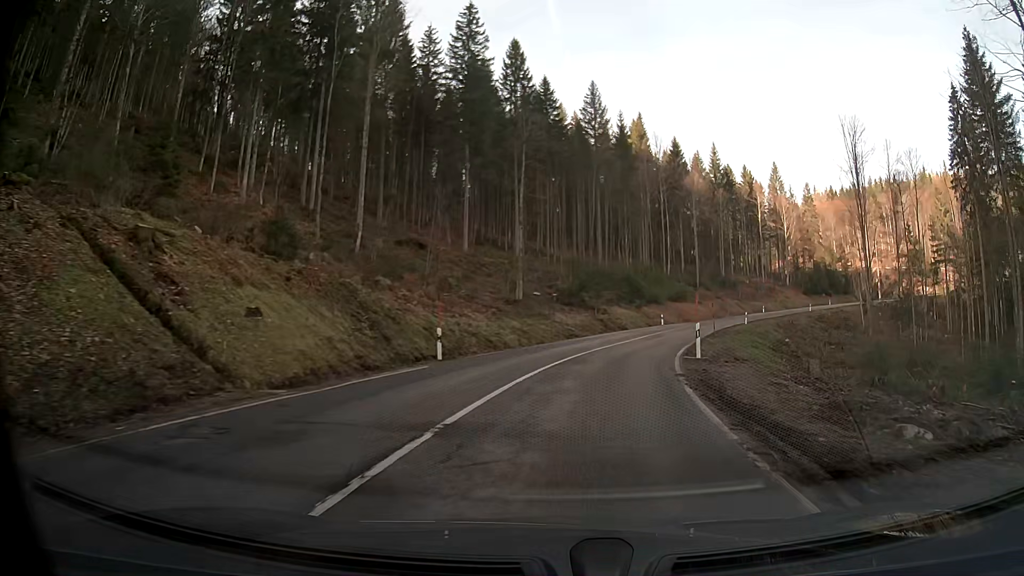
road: secondary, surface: asphalt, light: Day
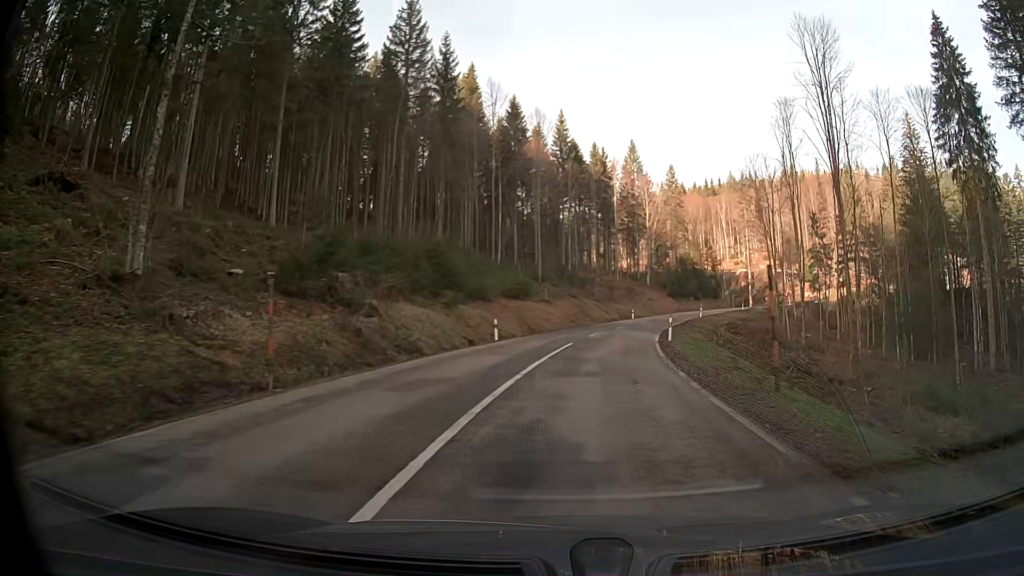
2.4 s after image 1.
(+4.4, +33.0) m; +15°
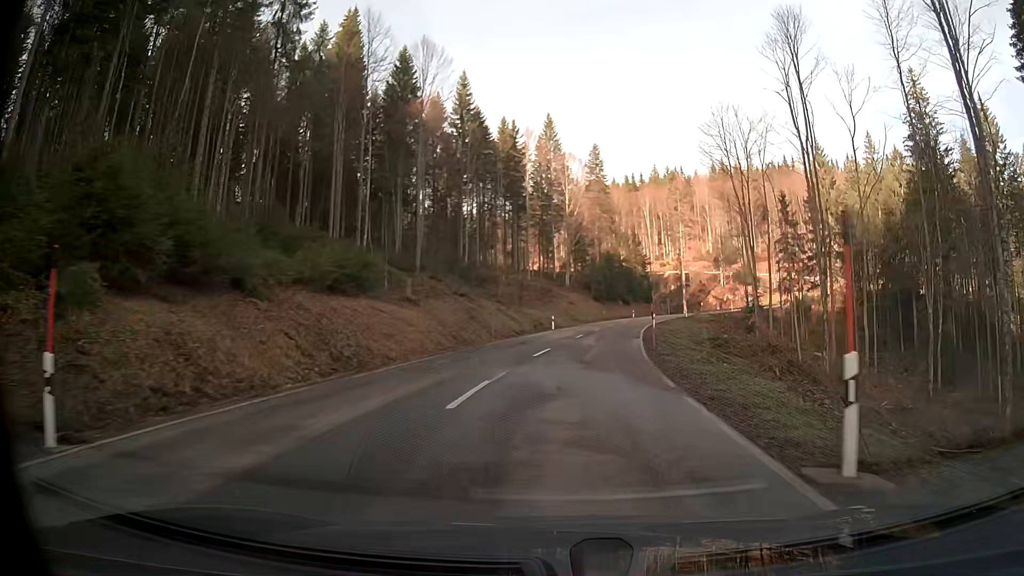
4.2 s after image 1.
(+1.8, +26.2) m; +7°
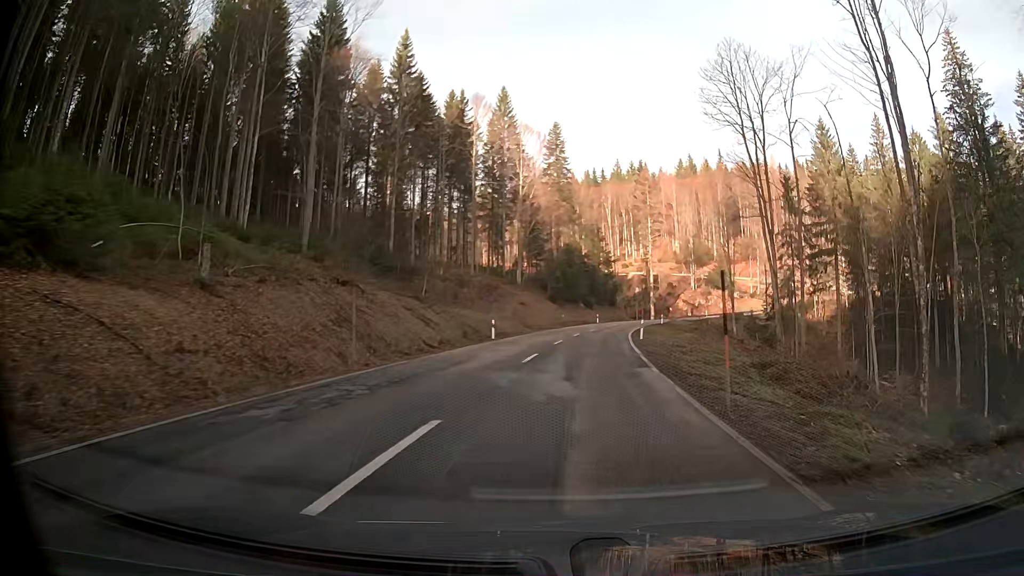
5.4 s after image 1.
(+0.6, +17.7) m; +4°
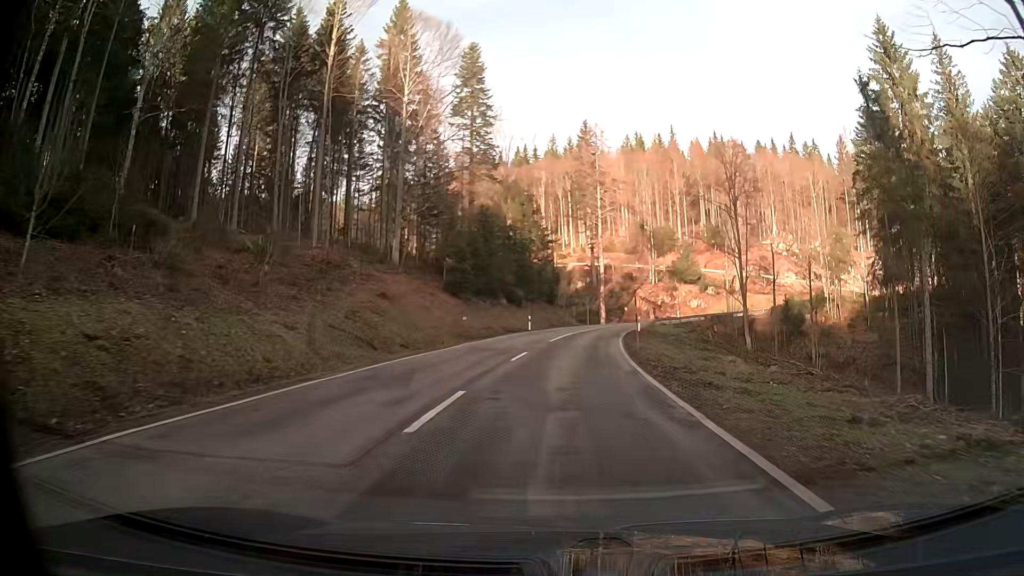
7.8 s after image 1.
(+2.0, +35.1) m; +6°
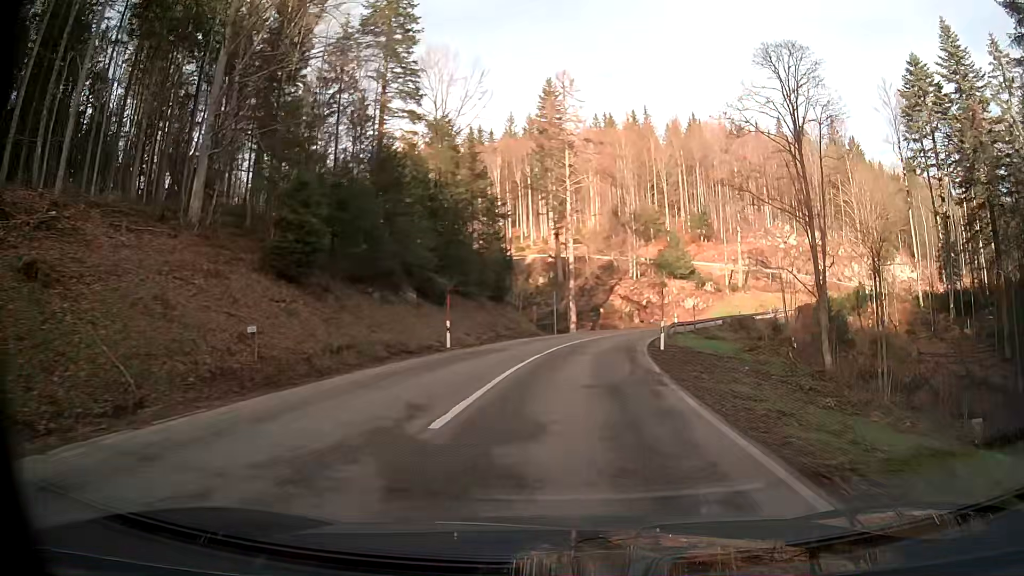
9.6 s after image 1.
(+0.7, +24.9) m; +4°
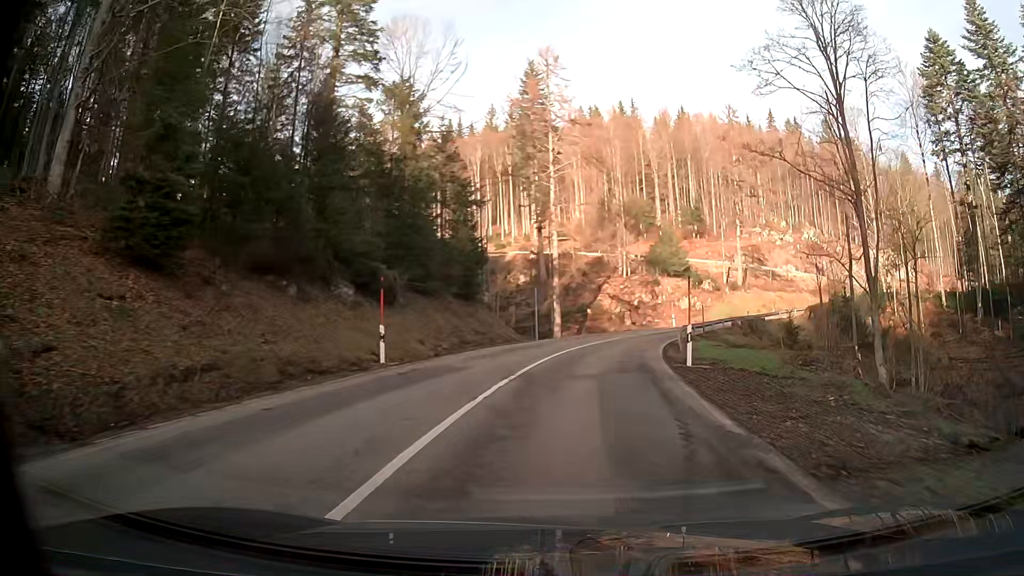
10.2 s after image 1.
(+0.1, +8.0) m; +2°
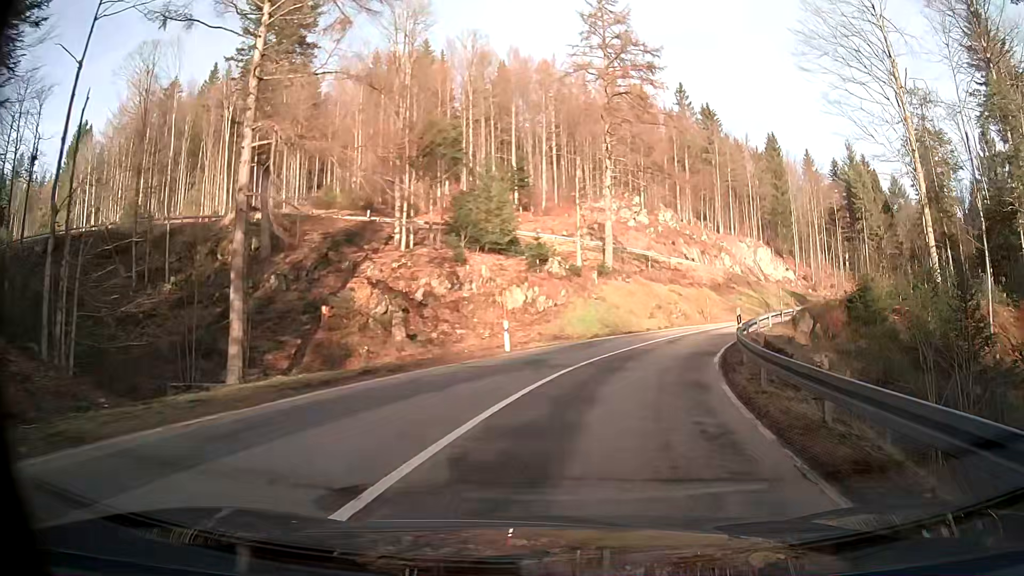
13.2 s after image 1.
(+5.5, +37.4) m; +19°
